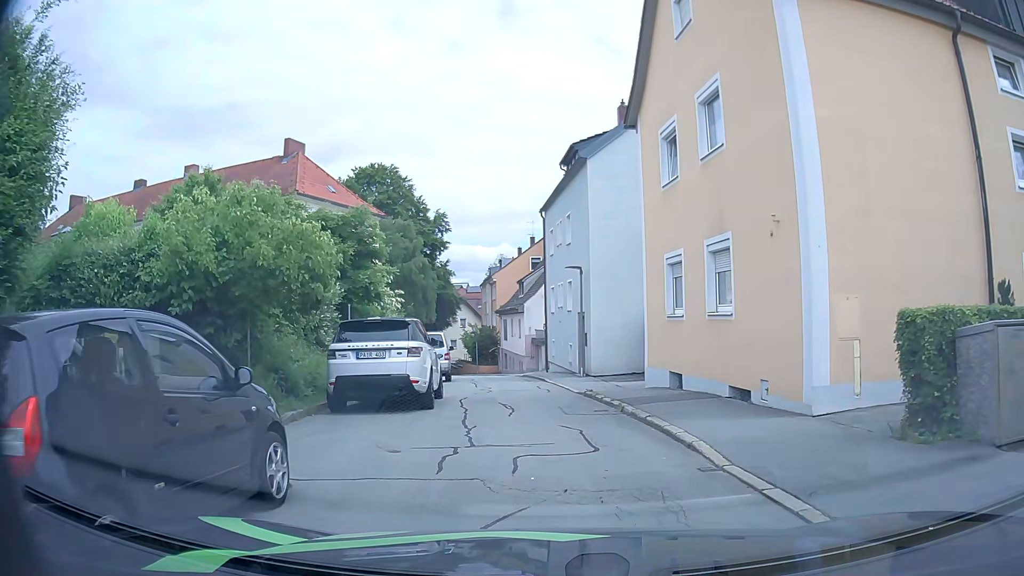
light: Day
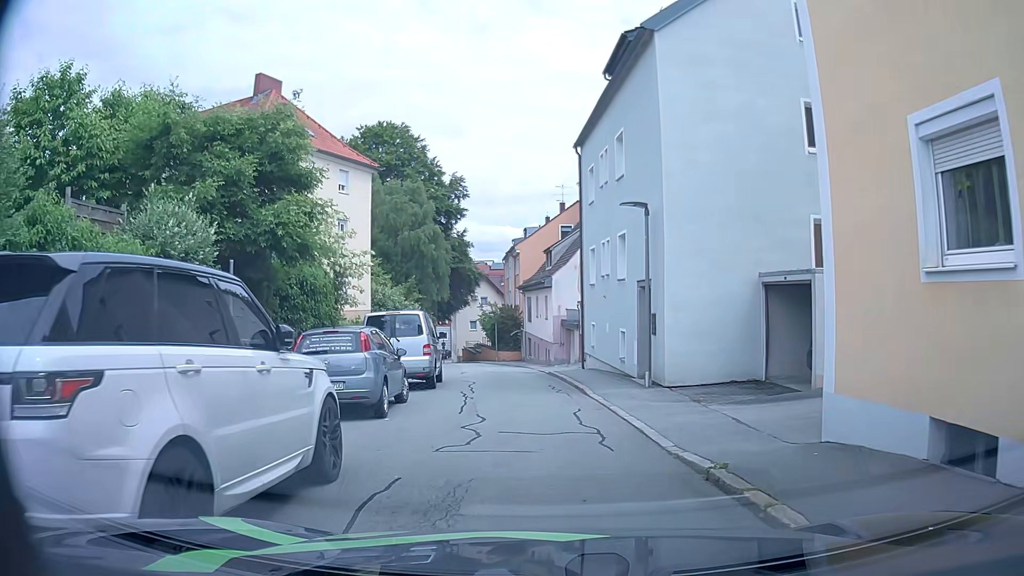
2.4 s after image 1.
(-0.1, +9.8) m; -1°
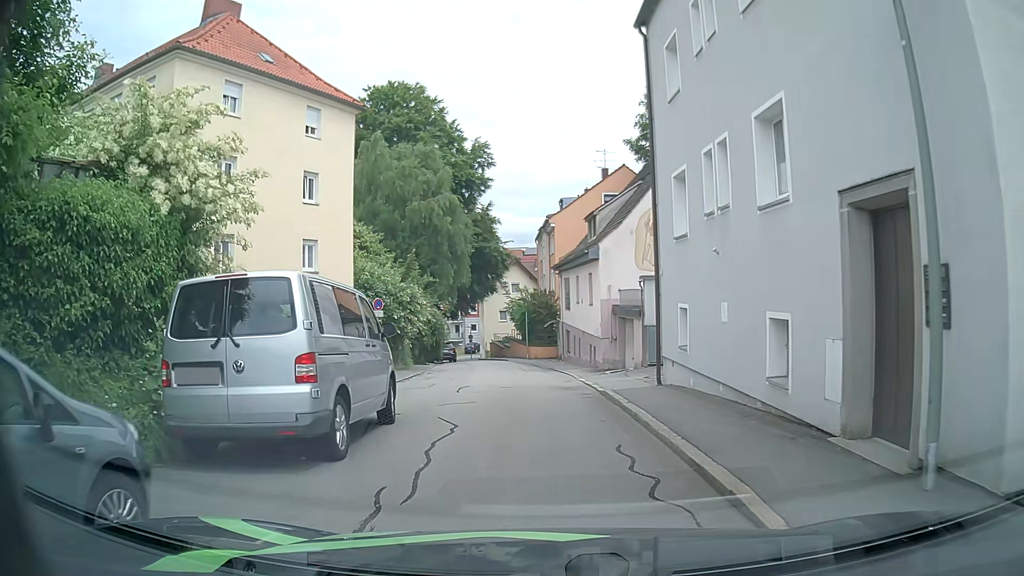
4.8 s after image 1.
(-0.3, +10.3) m; -4°
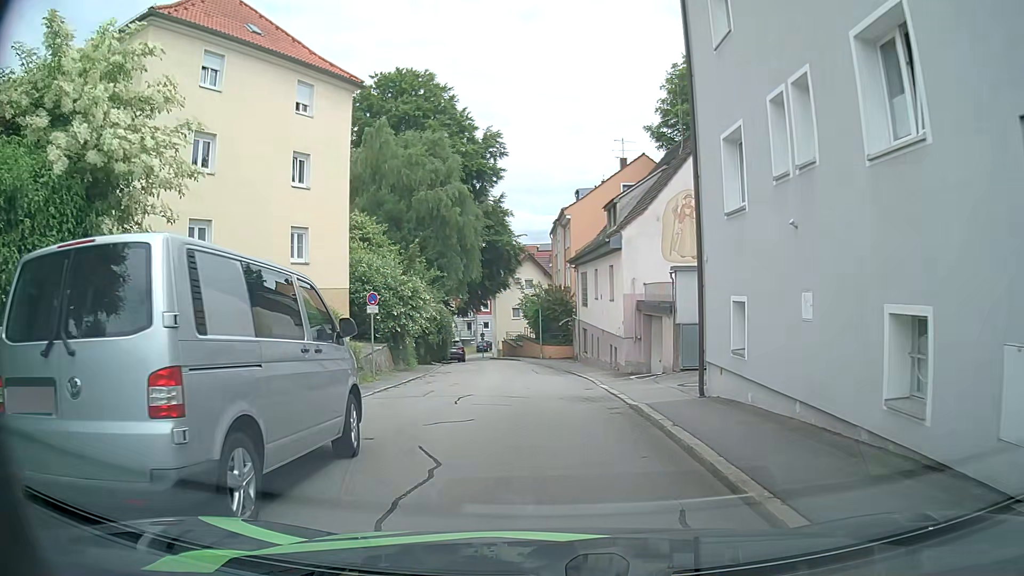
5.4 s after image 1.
(0.0, +2.8) m; 0°
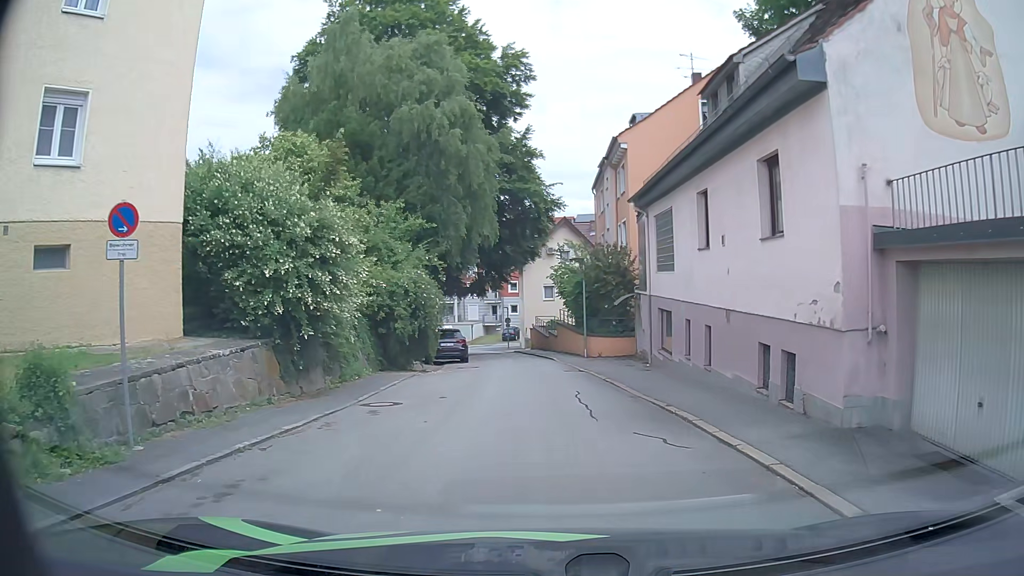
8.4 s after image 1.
(-0.6, +15.0) m; -2°
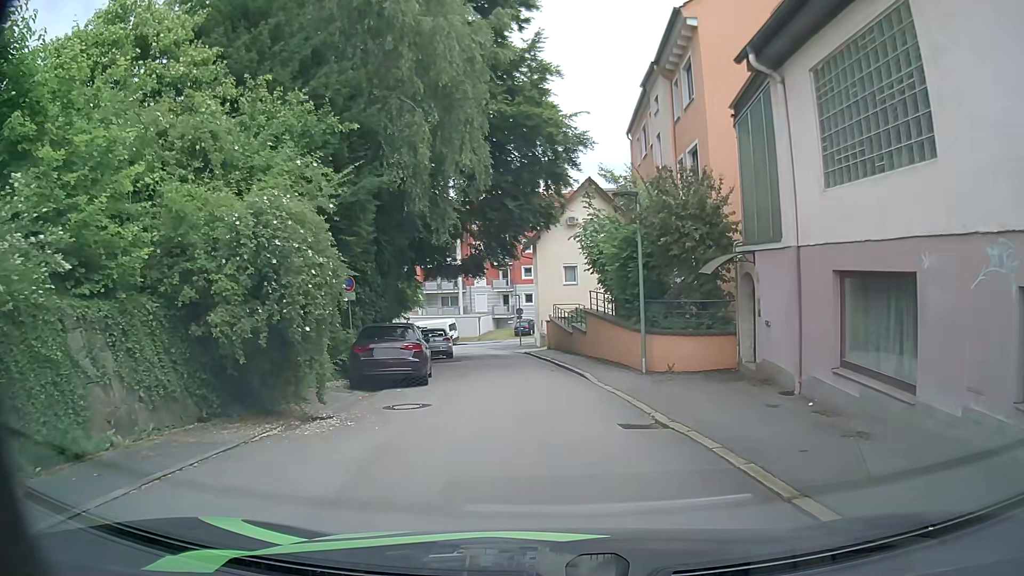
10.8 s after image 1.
(-0.4, +12.6) m; -2°
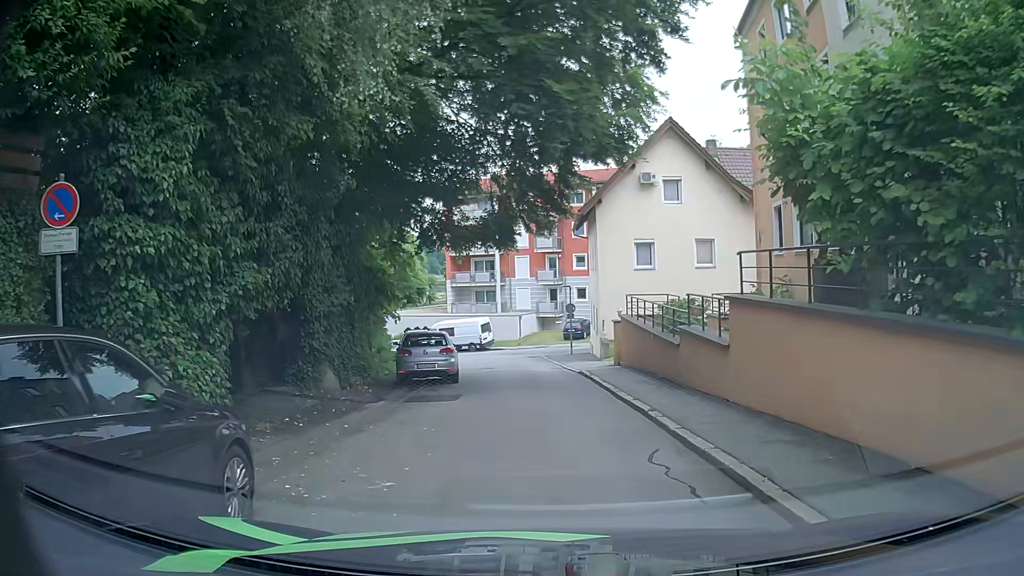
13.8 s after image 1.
(-0.6, +13.3) m; -6°
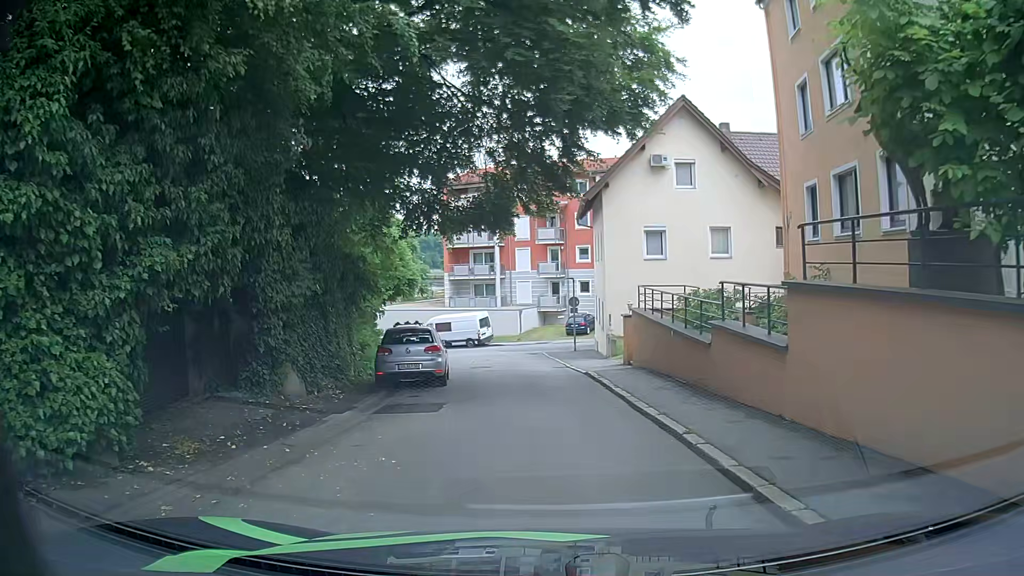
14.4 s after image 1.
(+0.1, +2.5) m; +2°
